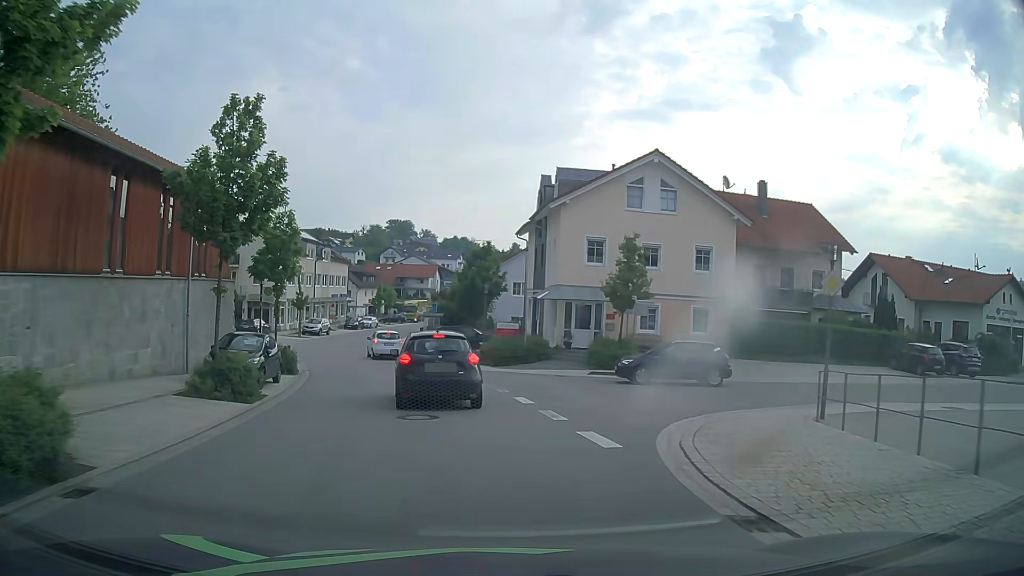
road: tertiary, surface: asphalt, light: Day
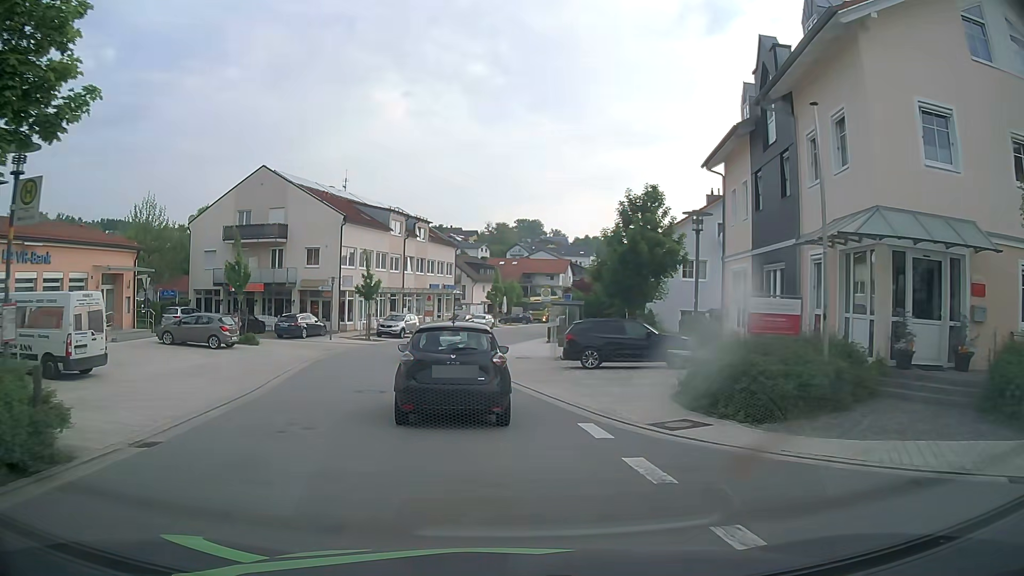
(-1.7, +19.8) m; -11°
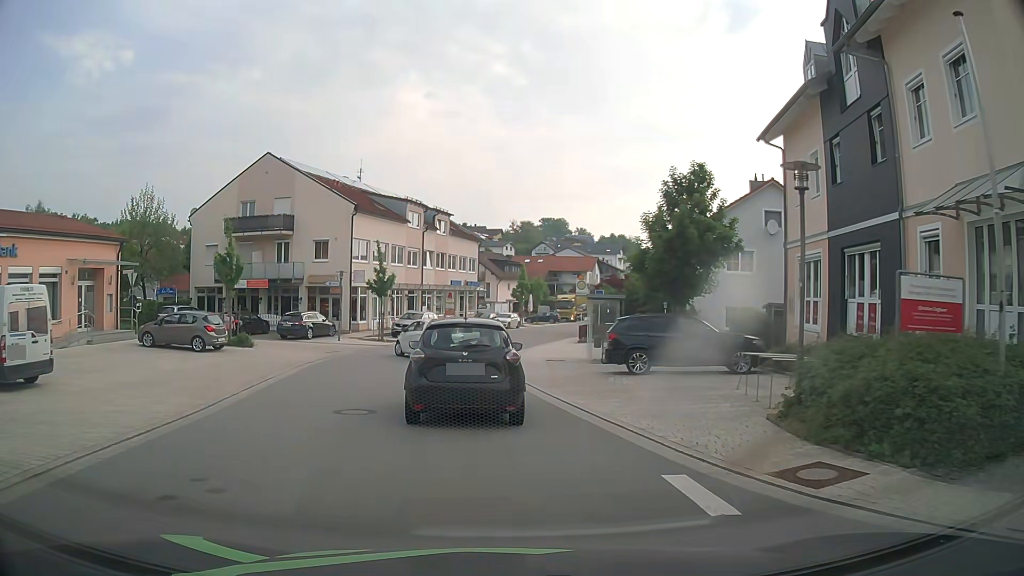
(0.0, +4.0) m; -1°
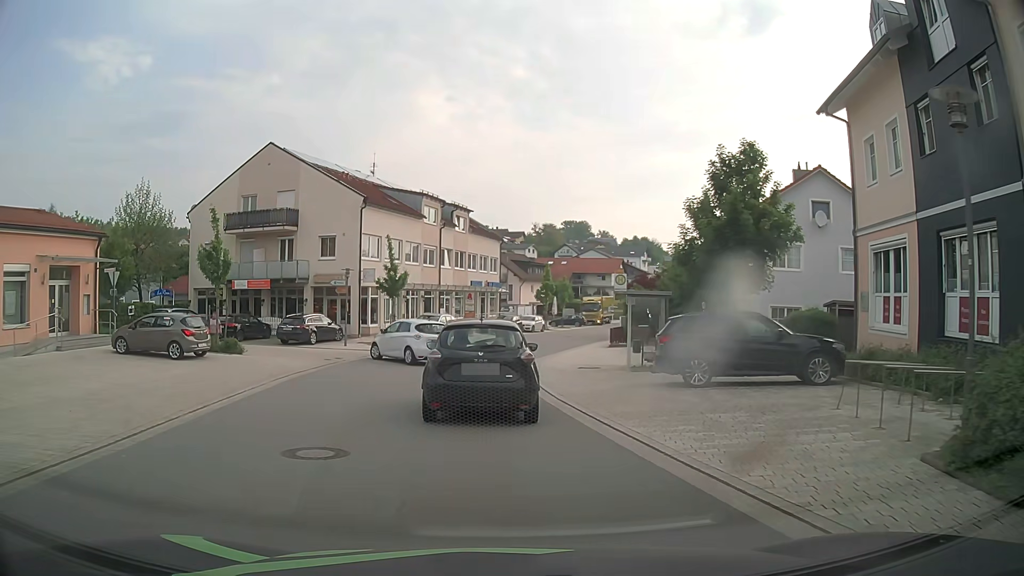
(-0.1, +3.7) m; -2°
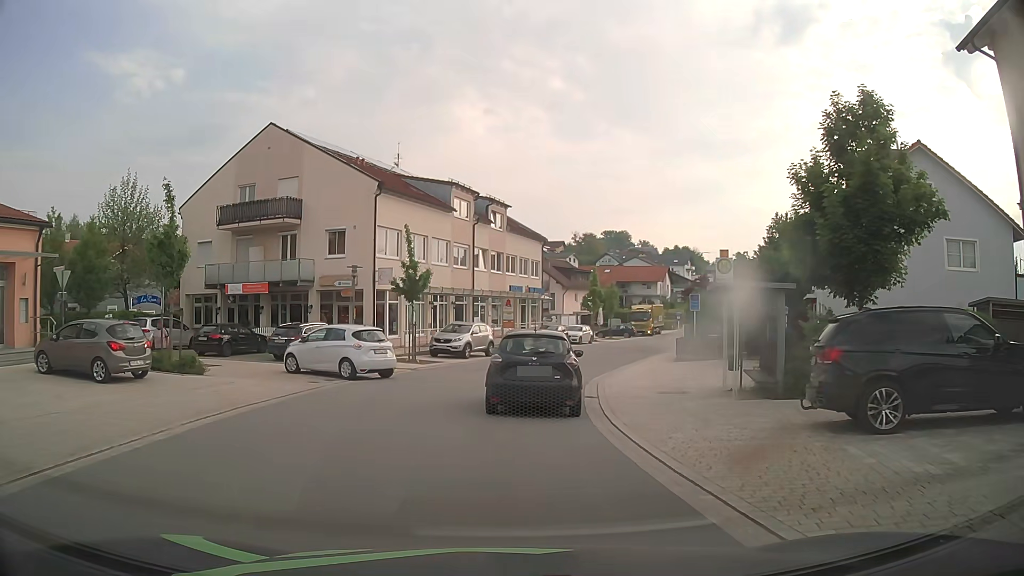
(-0.2, +6.7) m; -3°
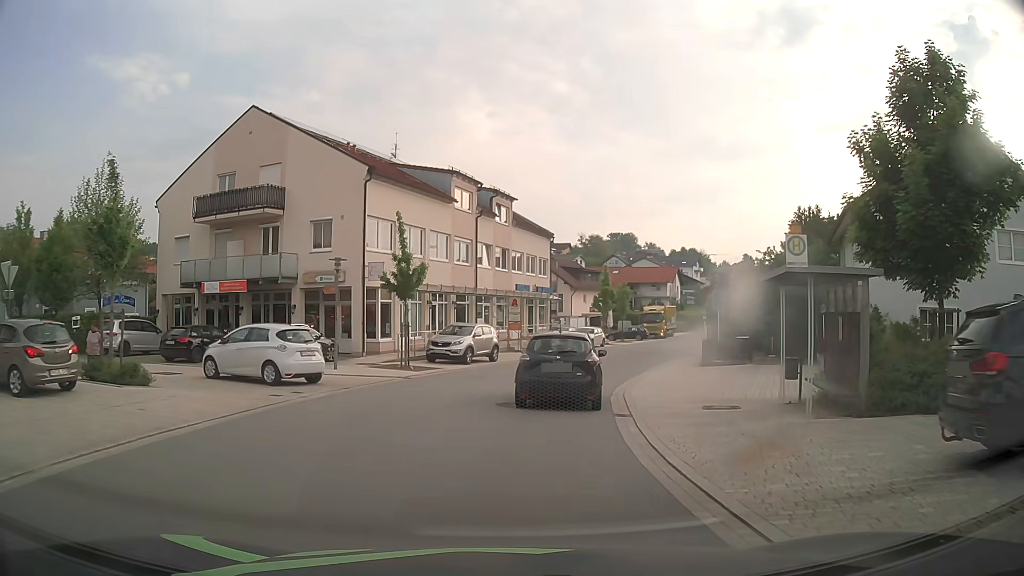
(-0.1, +3.7) m; 0°
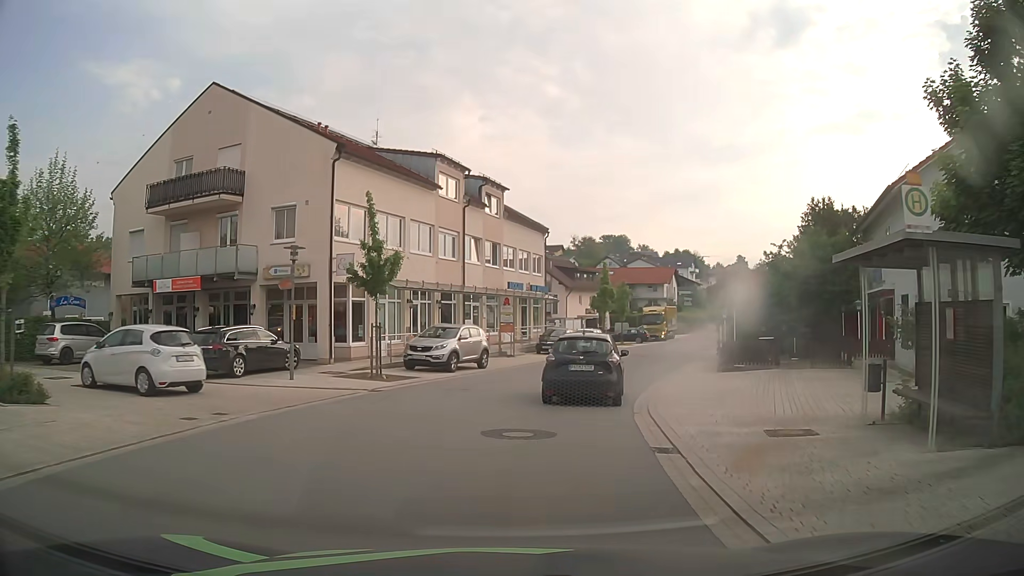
(0.0, +4.1) m; 0°
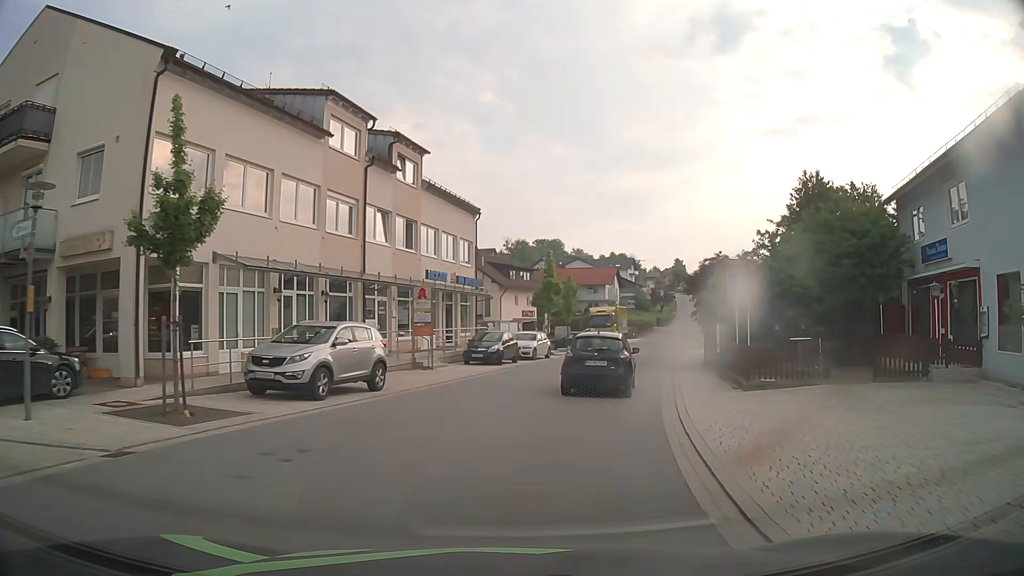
(+0.4, +9.5) m; +5°
